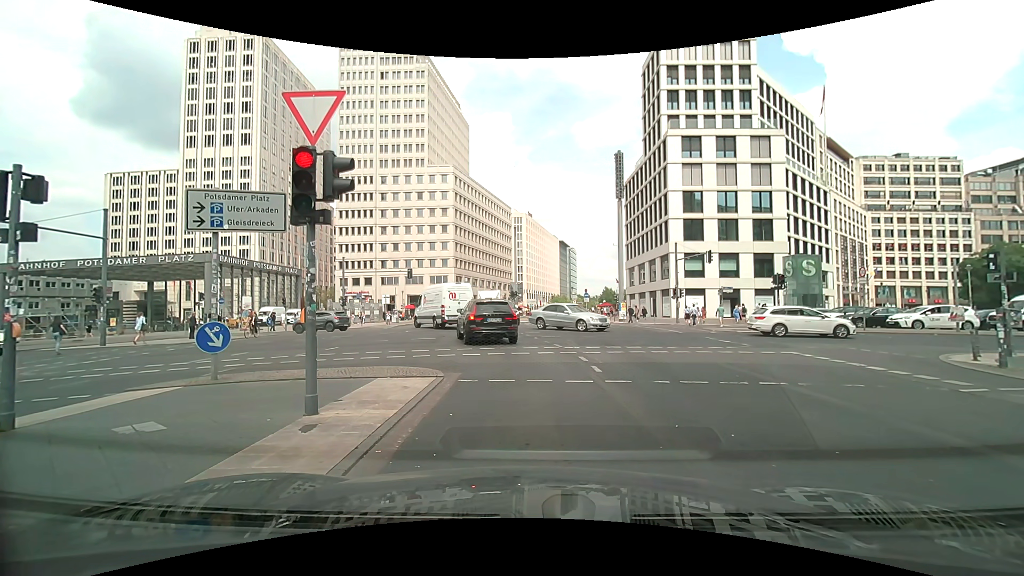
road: secondary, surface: asphalt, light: Day
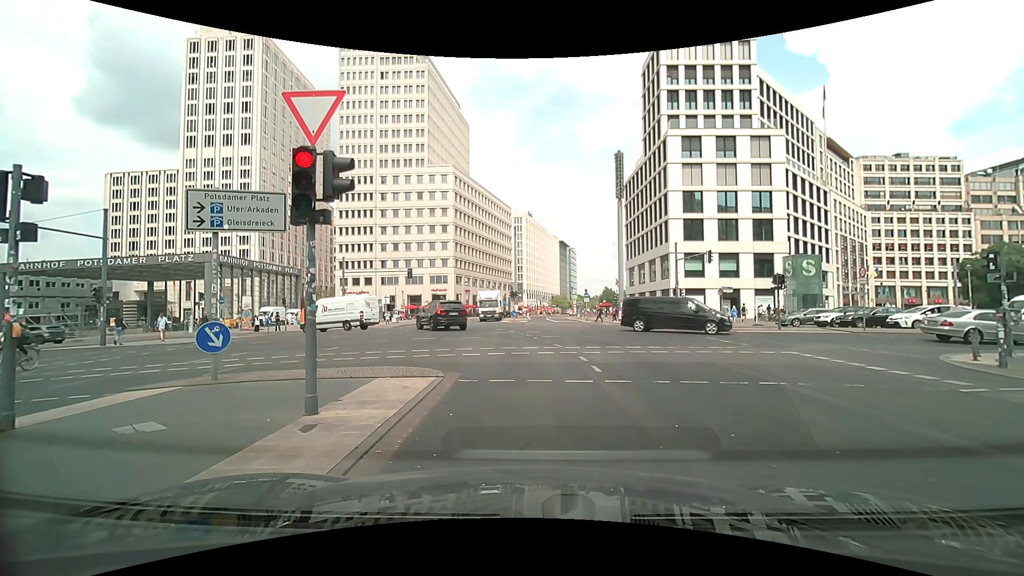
(0.0, 0.0) m; 0°
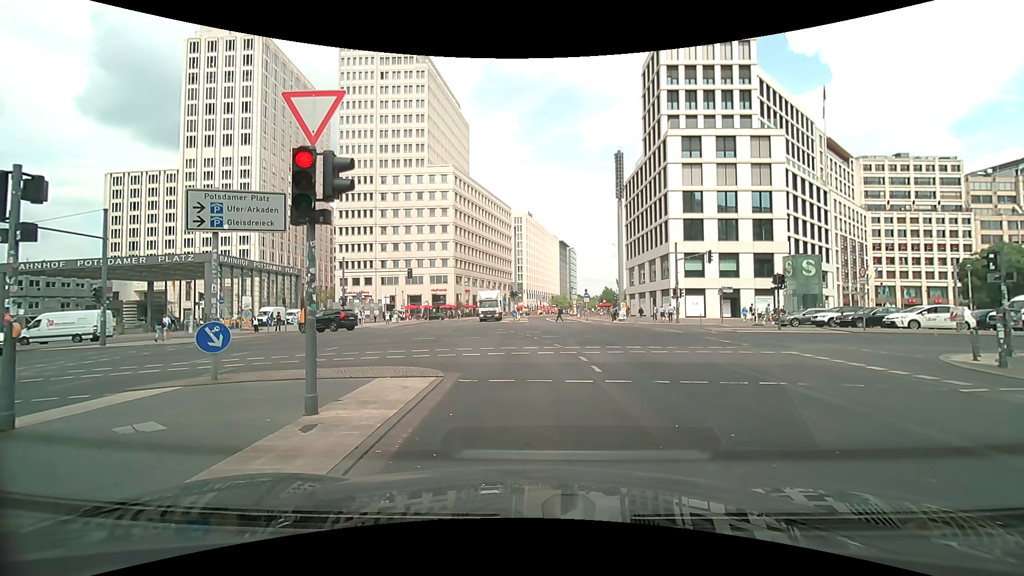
(0.0, 0.0) m; 0°
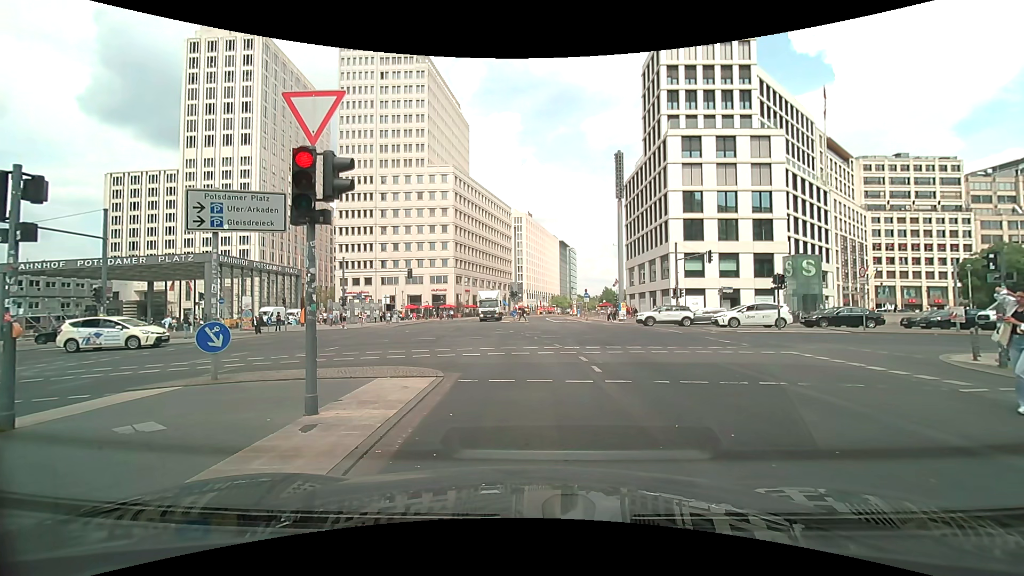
(0.0, 0.0) m; 0°
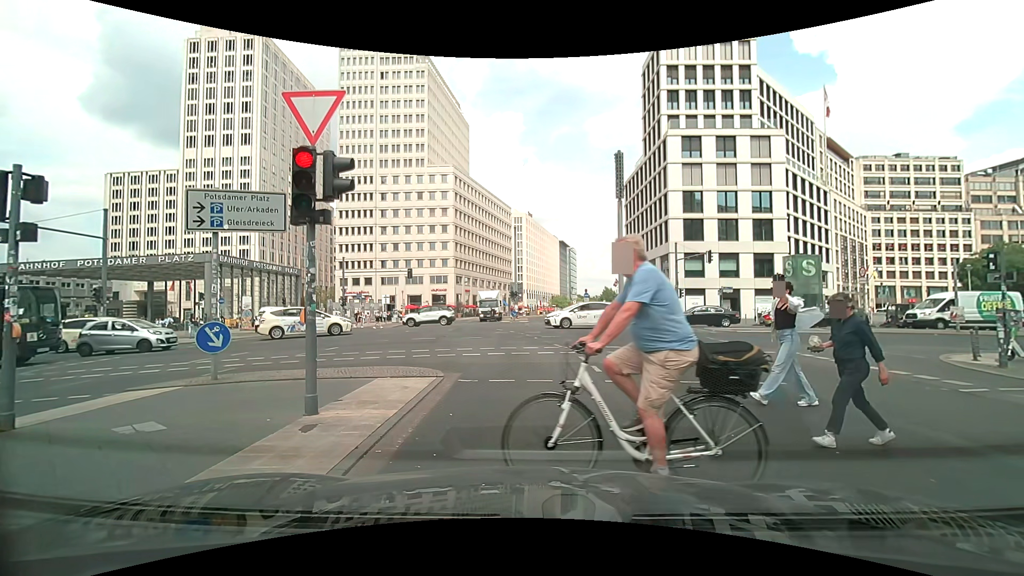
(0.0, 0.0) m; 0°
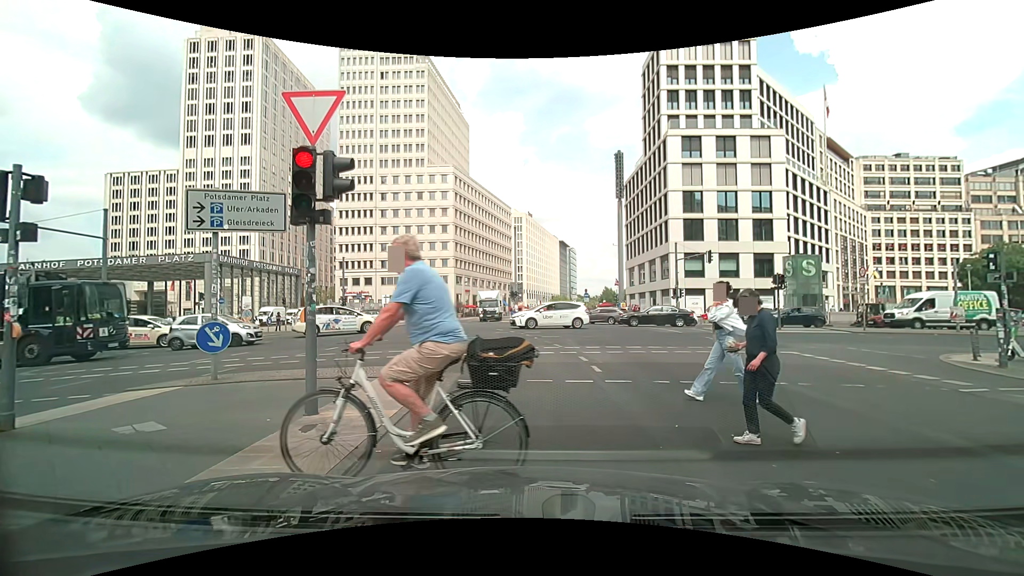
(0.0, 0.0) m; 0°
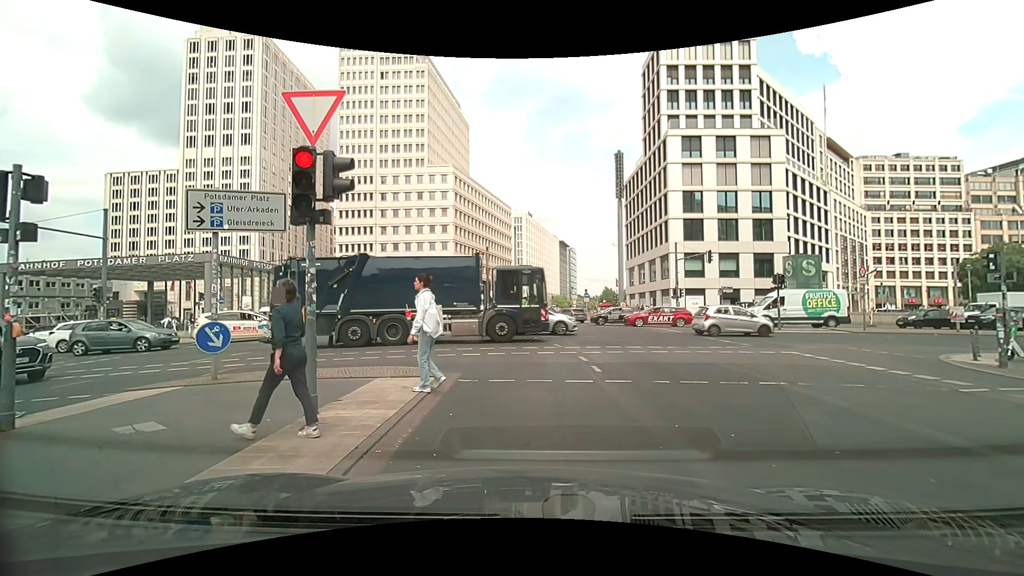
(0.0, 0.0) m; 0°
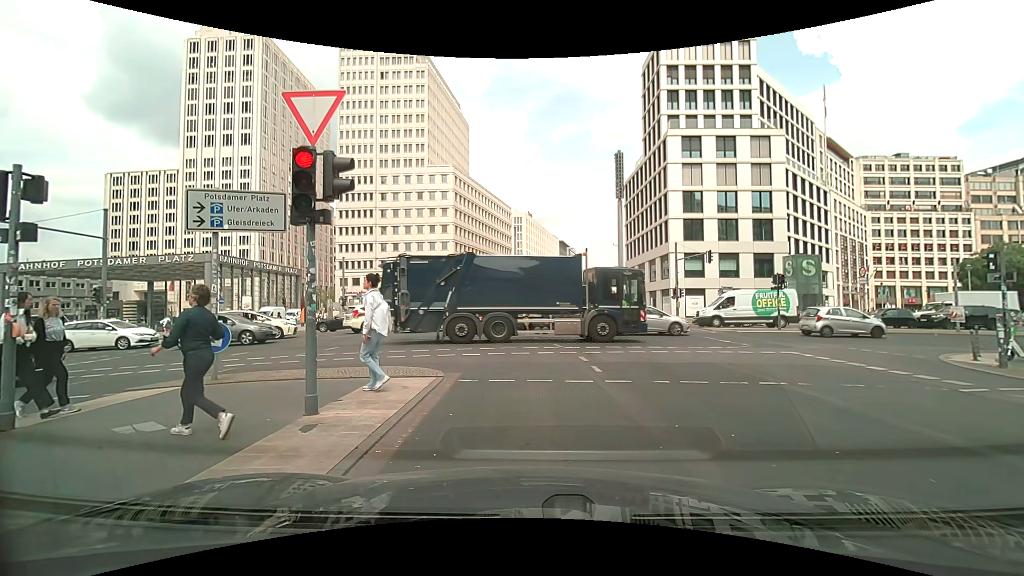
(0.0, 0.0) m; 0°
